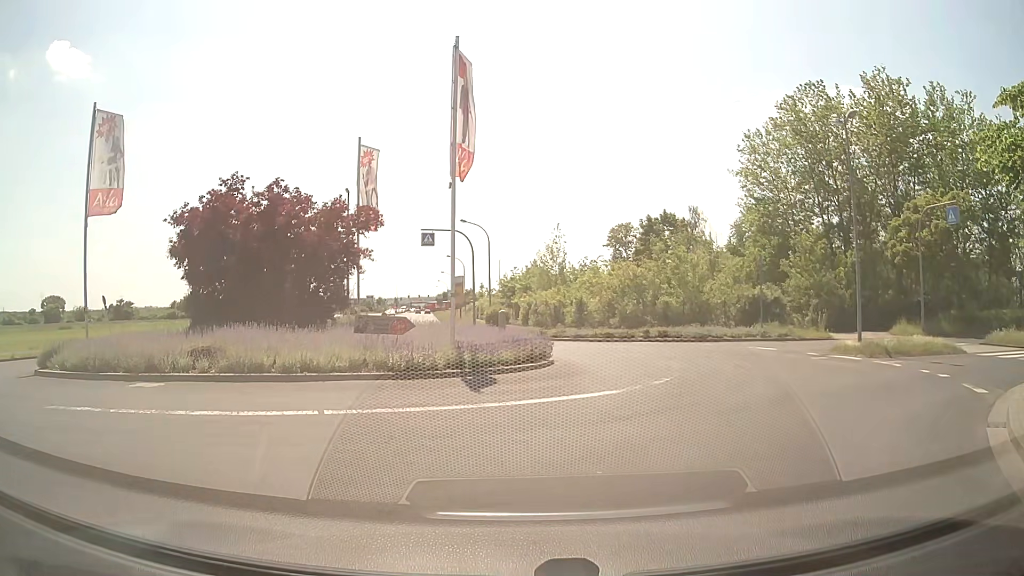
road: tertiary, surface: asphalt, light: Day
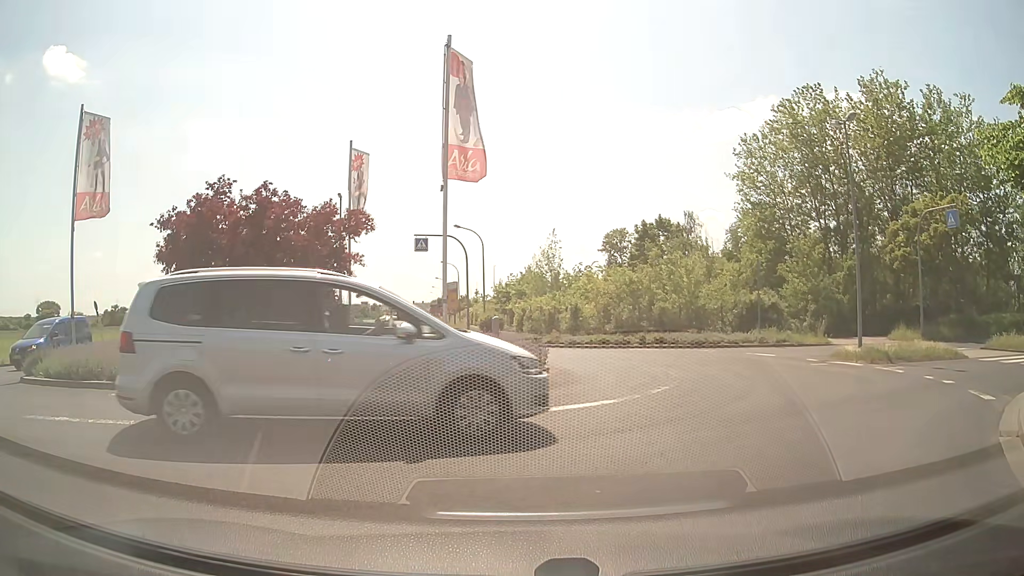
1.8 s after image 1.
(0.0, +0.4) m; 0°
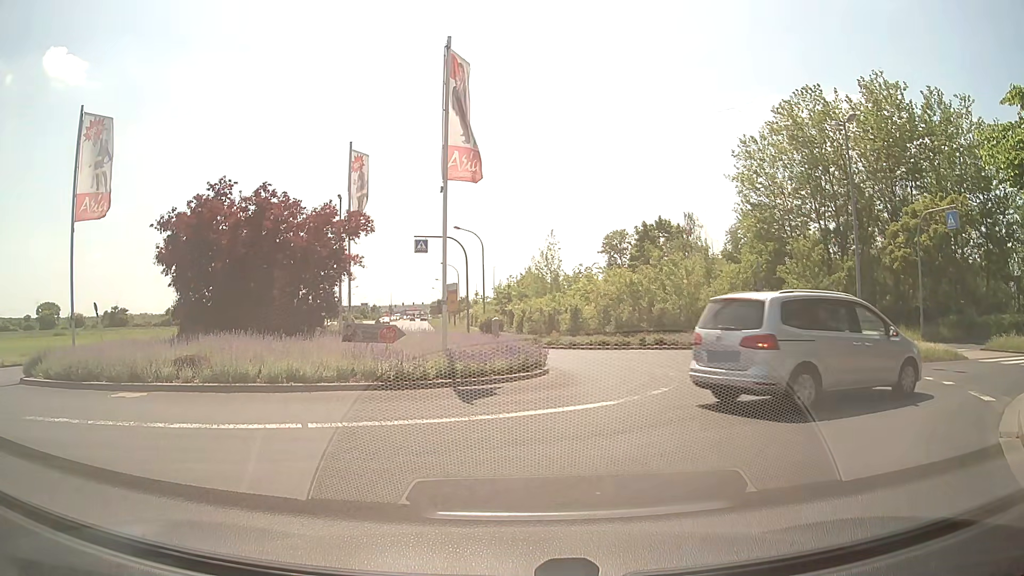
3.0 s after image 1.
(0.0, 0.0) m; 0°
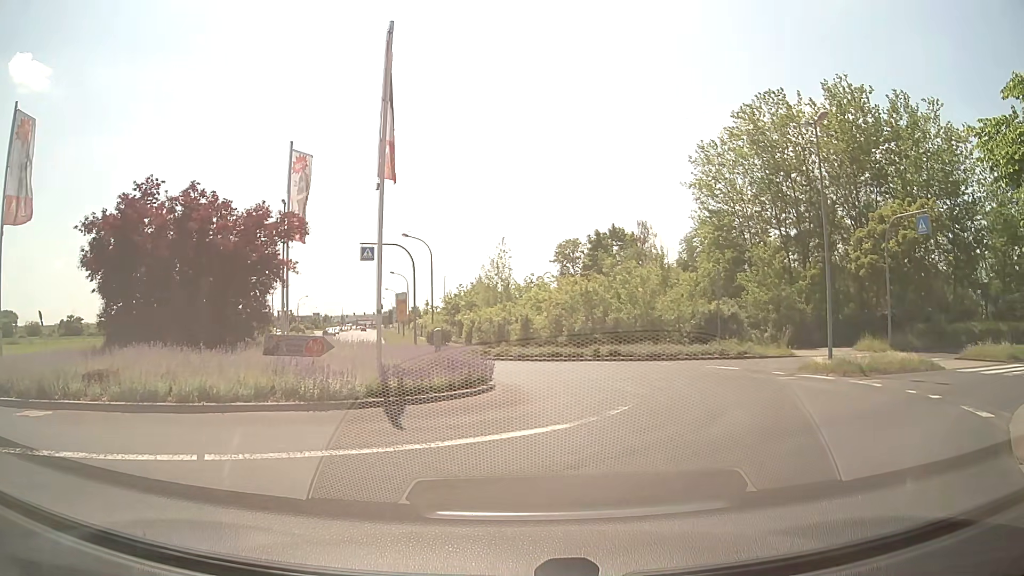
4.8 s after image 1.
(0.0, +1.5) m; +3°
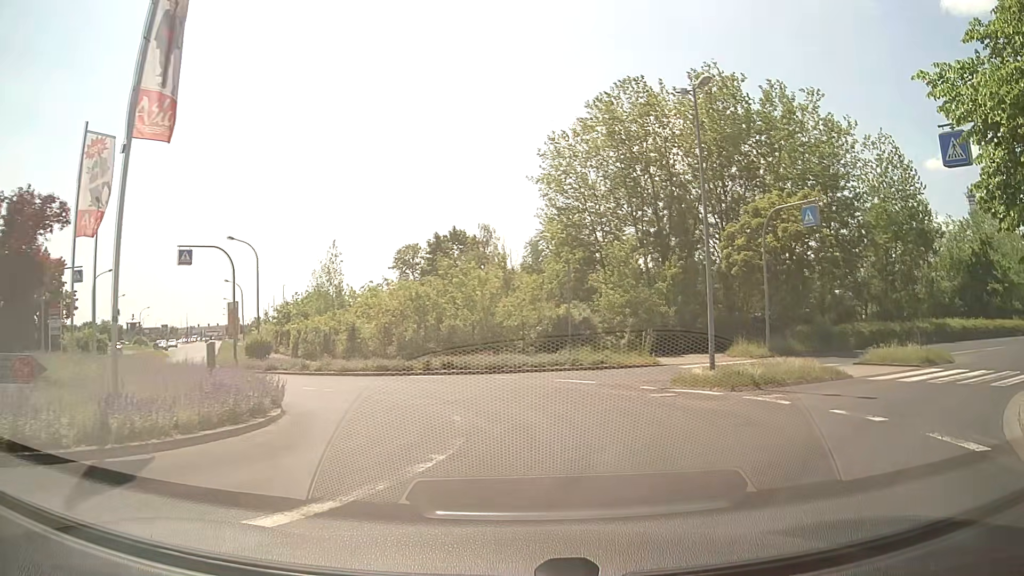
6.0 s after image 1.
(+0.5, +4.0) m; +13°
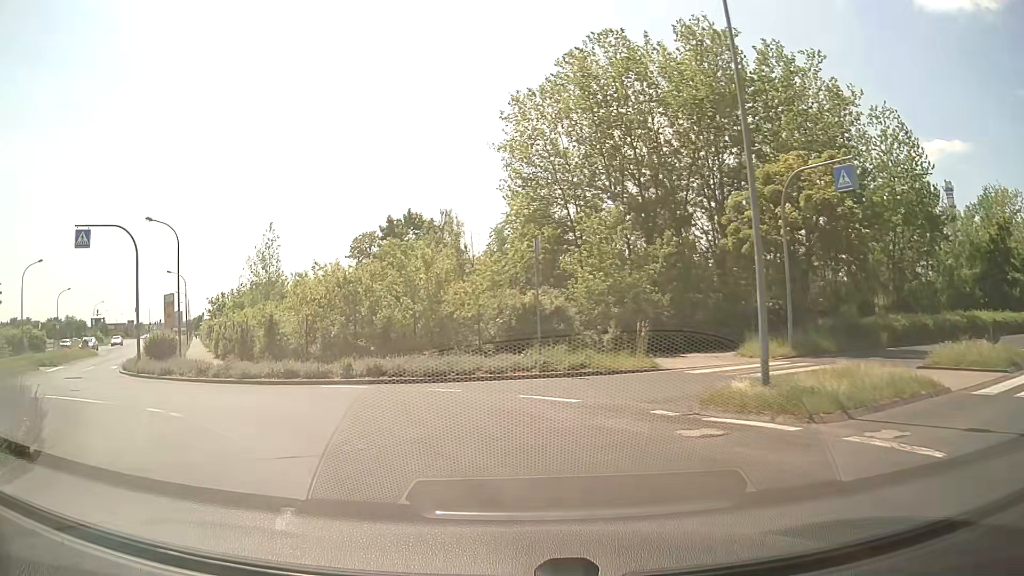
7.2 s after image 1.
(+0.5, +6.7) m; +4°
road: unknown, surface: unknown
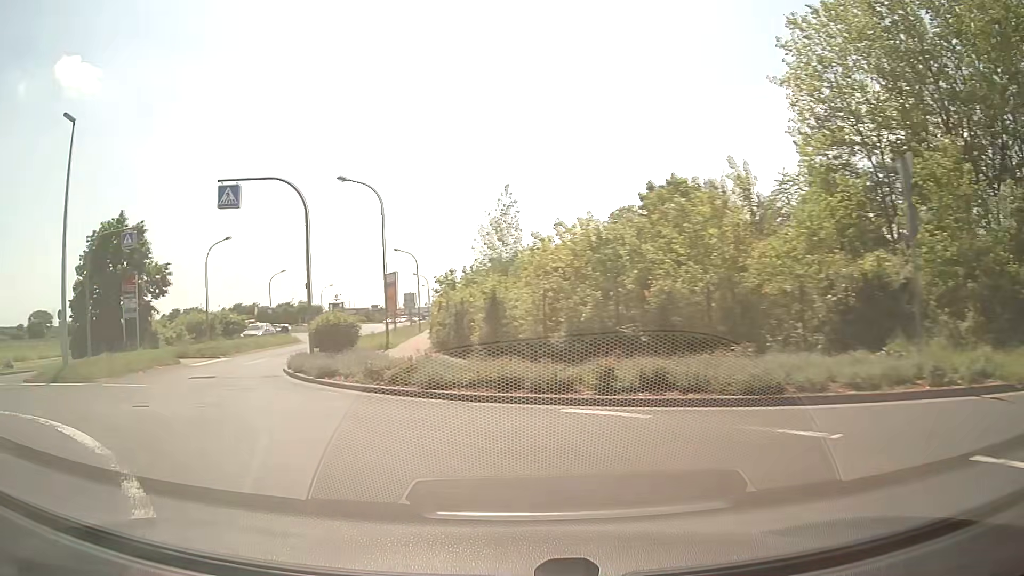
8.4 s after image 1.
(-1.3, +7.8) m; -22°
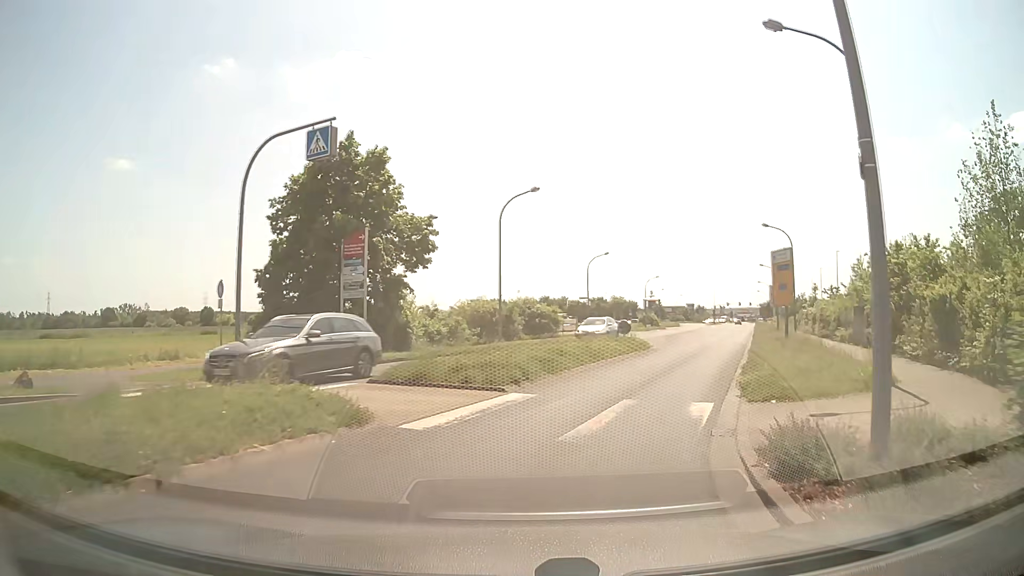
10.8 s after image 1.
(-6.5, +15.6) m; -28°
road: tertiary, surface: asphalt
(+1, +10) (+4, +19) (+7, +29) (+11, +38) (+14, +48) (+17, +57) (+20, +67) (+24, +76) (+27, +86) (+30, +95) m
